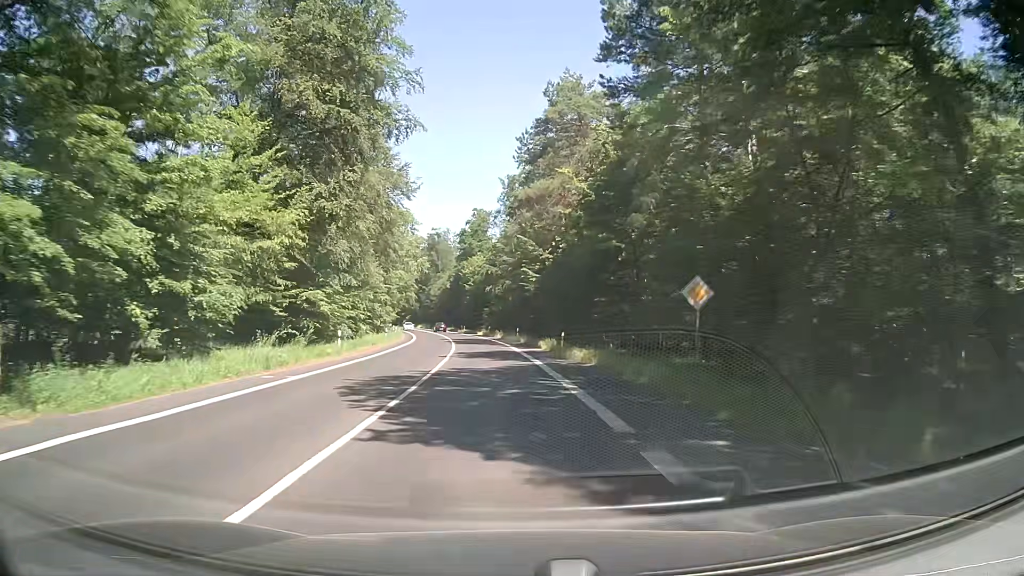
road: secondary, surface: asphalt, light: Day
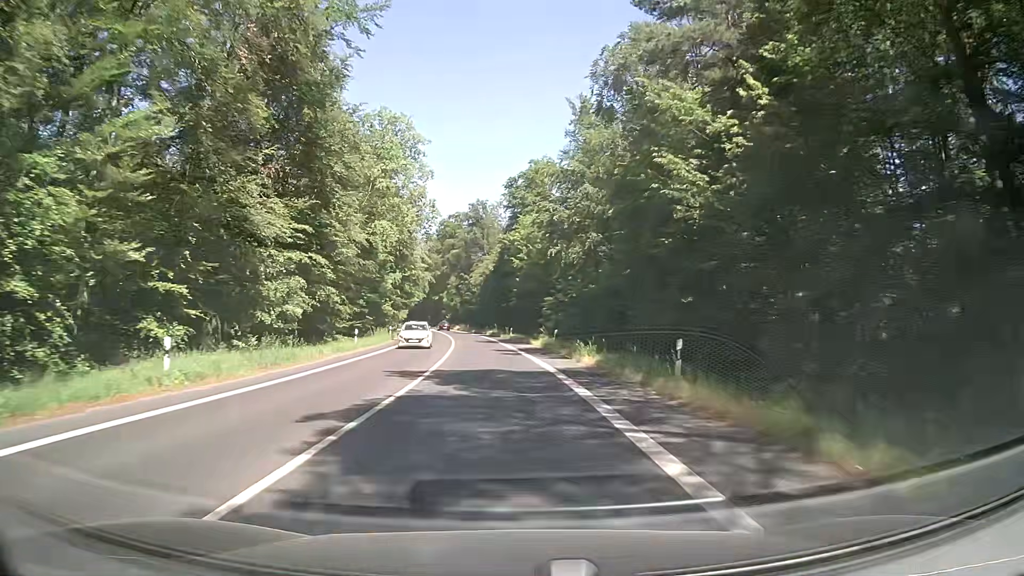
(-1.8, +45.0) m; -5°
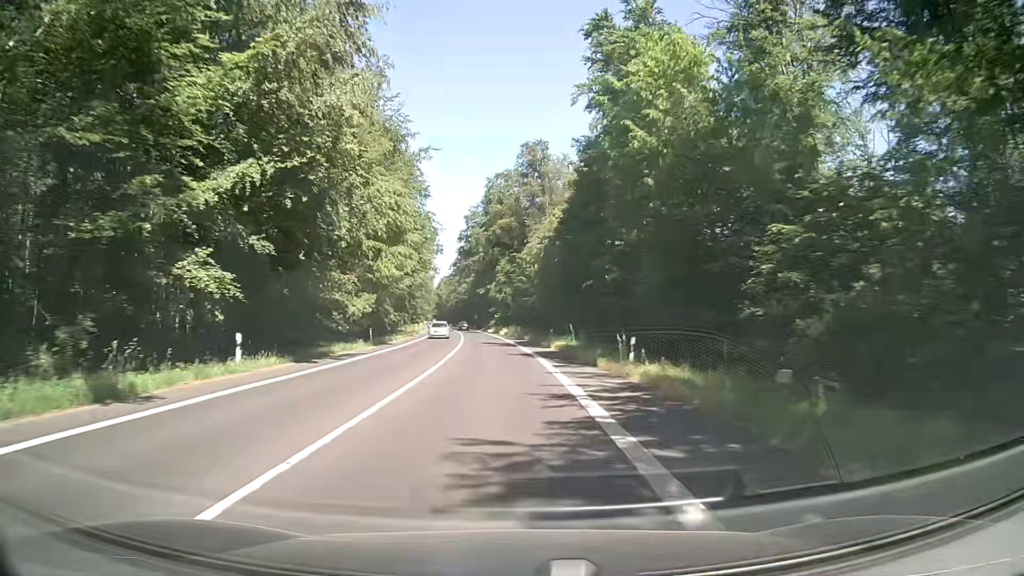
(-1.8, +45.0) m; -5°
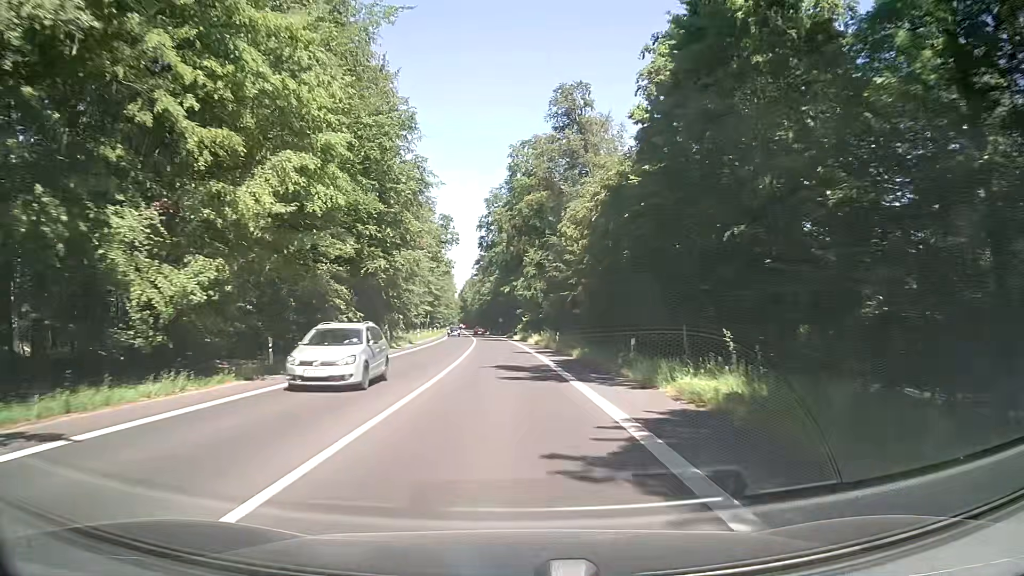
(-0.5, +22.5) m; -2°
(0, +10) (0, +20) (-1, +30) (-1, +40) (-1, +50) (-2, +60) (-3, +70) (-3, +80) (-4, +90) (-5, +100) m
